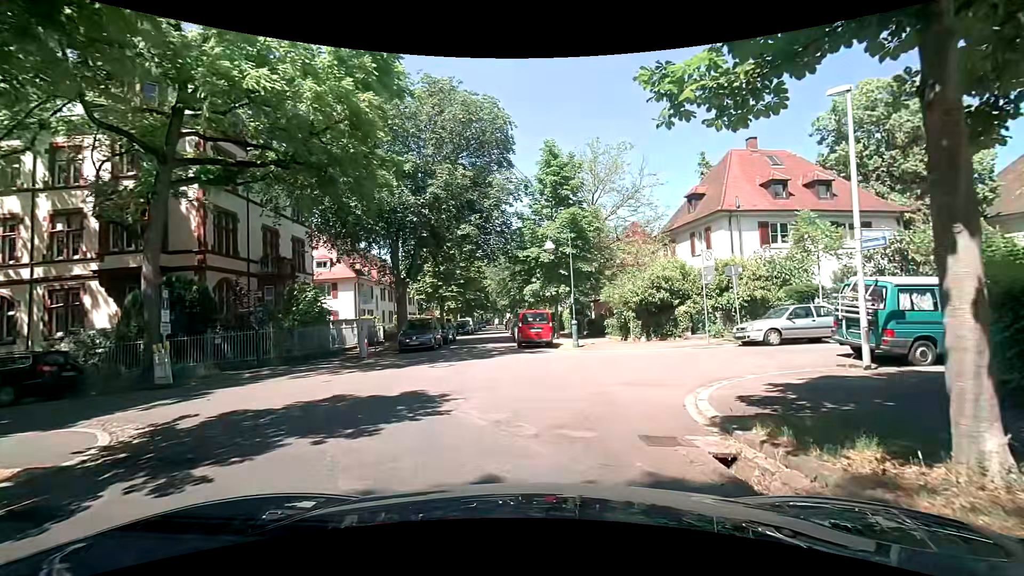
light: Day
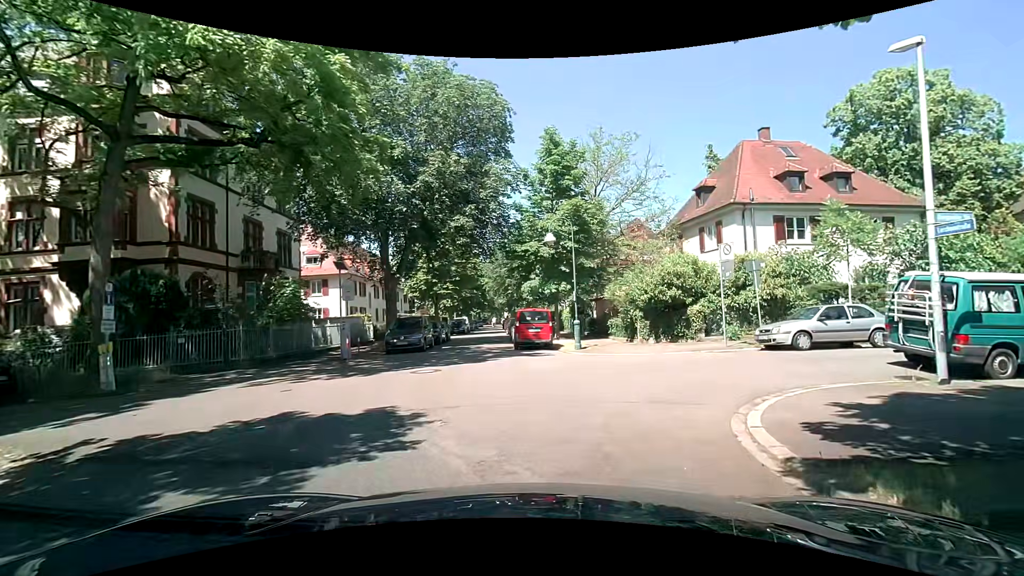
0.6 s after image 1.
(0.0, +1.9) m; -1°
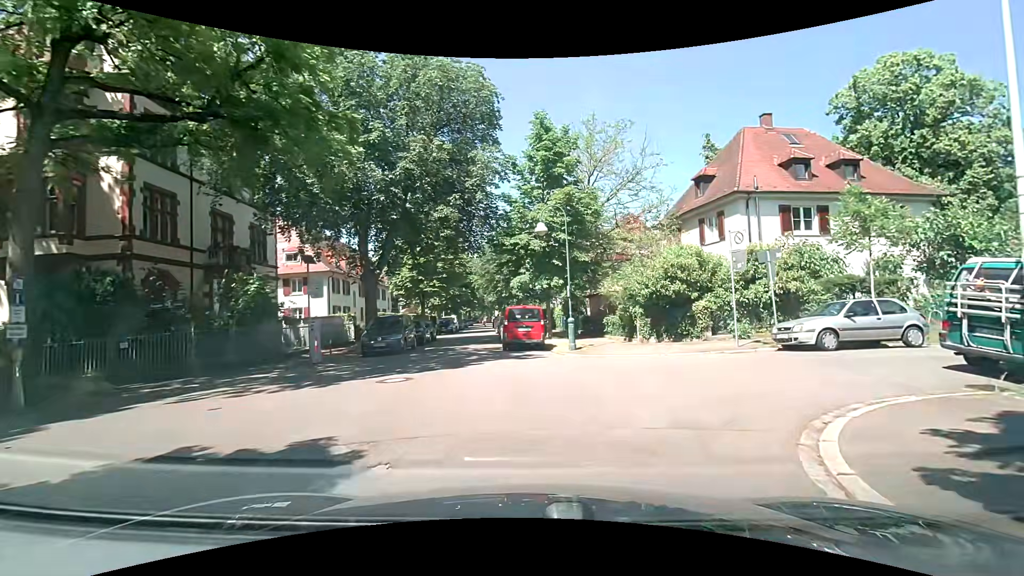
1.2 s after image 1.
(+0.1, +1.9) m; 0°
